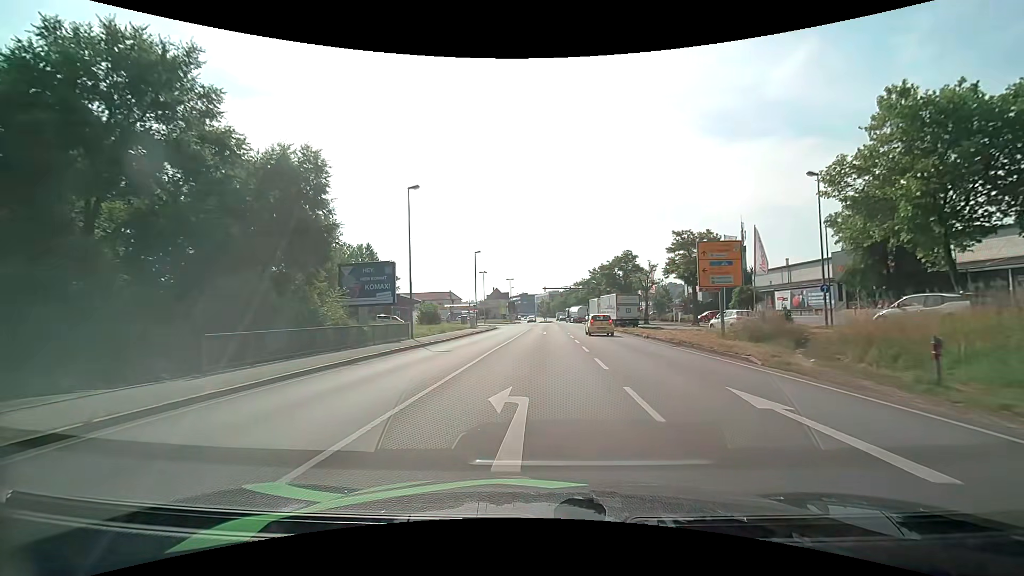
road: primary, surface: asphalt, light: Day
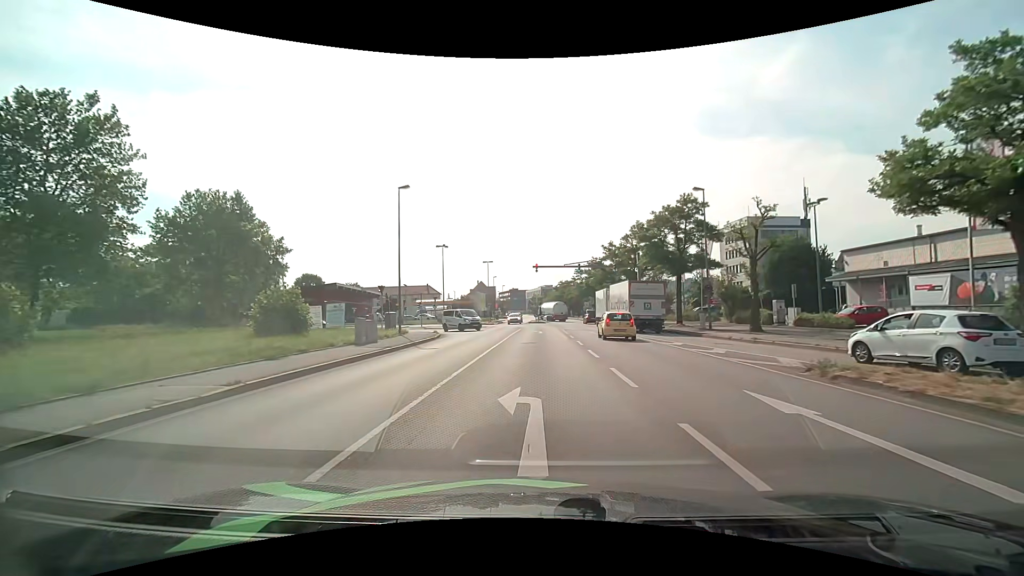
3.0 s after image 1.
(+0.5, +33.2) m; +1°
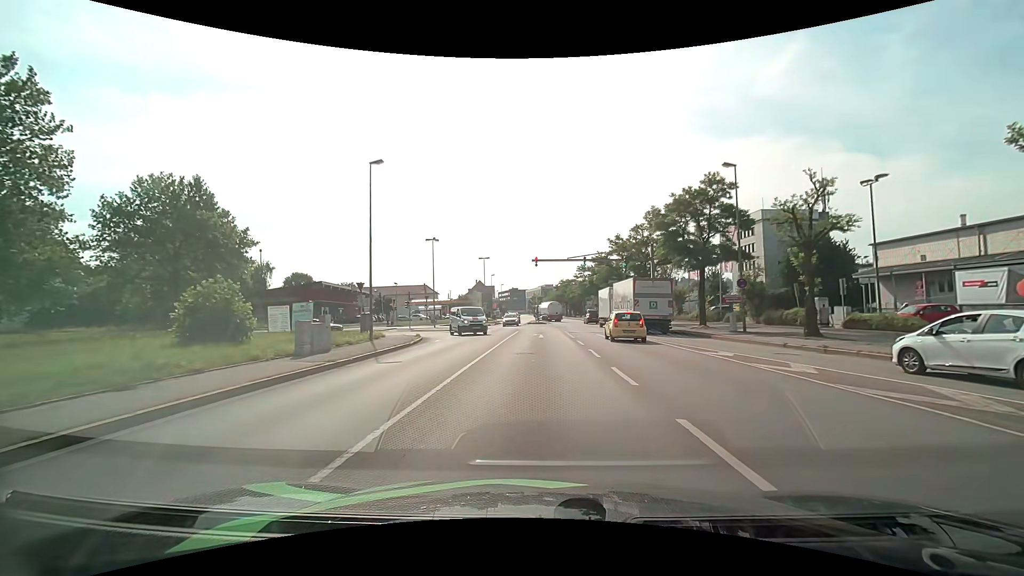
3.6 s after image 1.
(0.0, +5.7) m; 0°
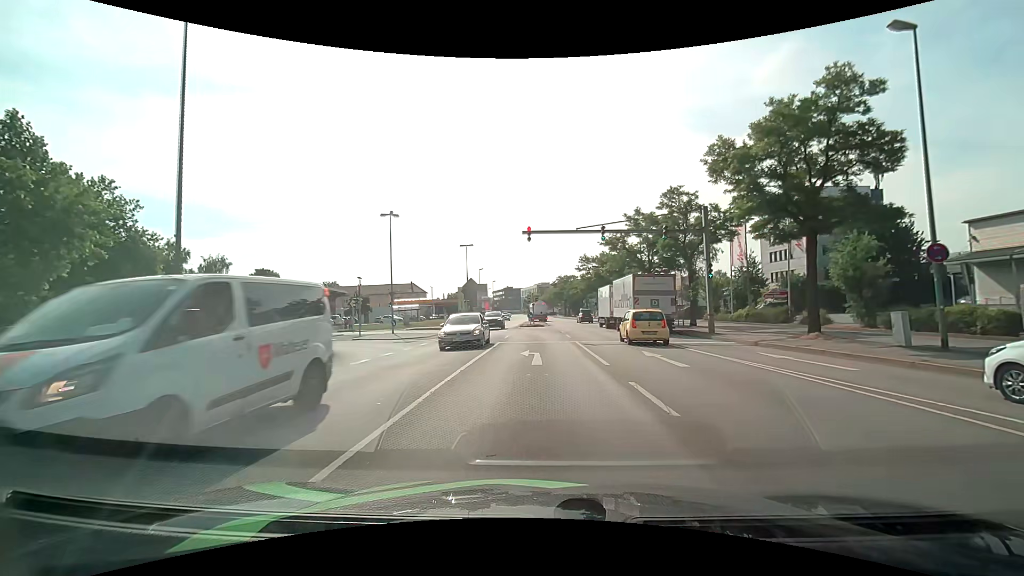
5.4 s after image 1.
(0.0, +14.5) m; +1°
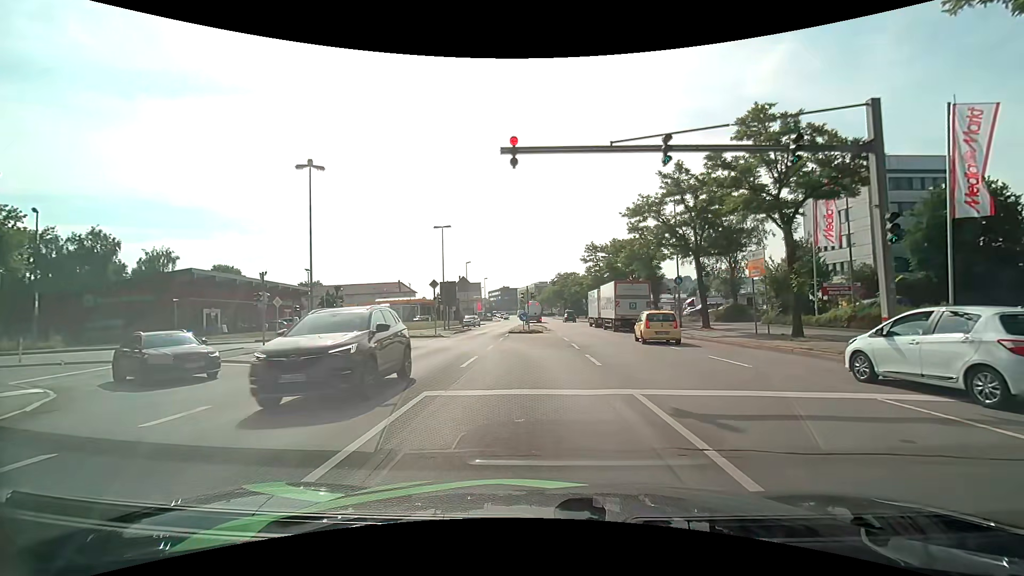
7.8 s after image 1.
(0.0, +14.1) m; 0°
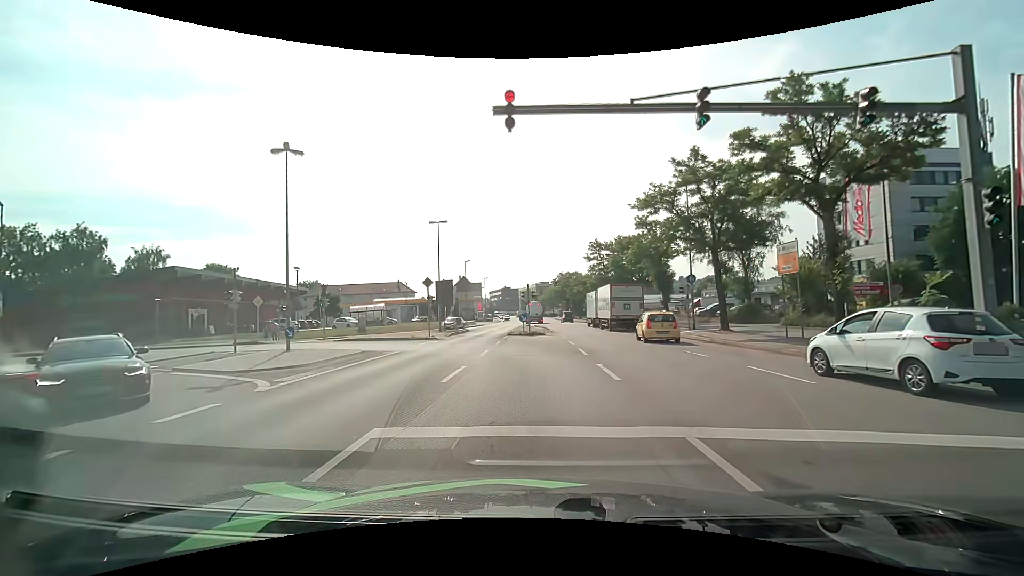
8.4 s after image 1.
(0.0, +2.8) m; 0°
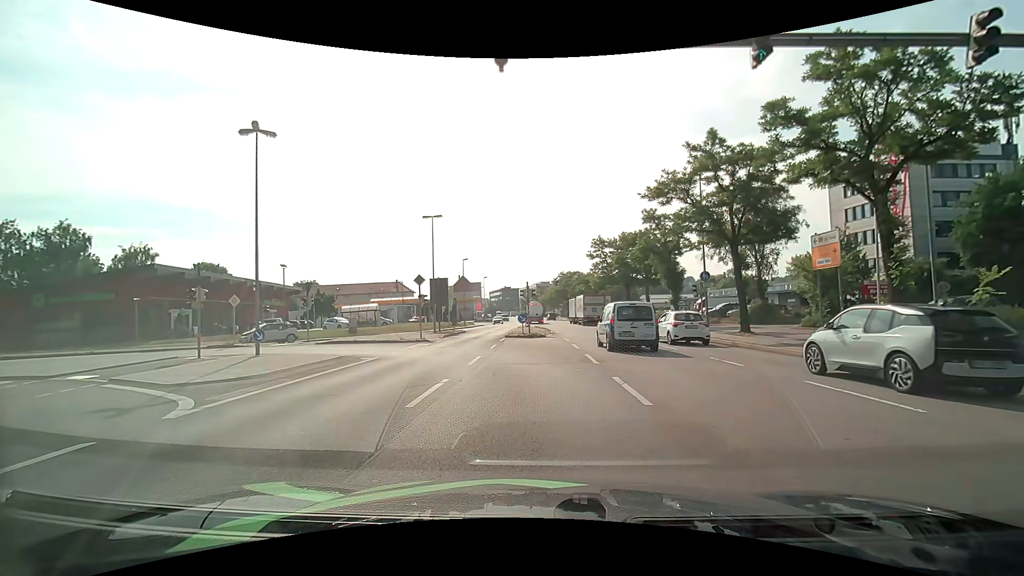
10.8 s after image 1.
(0.0, +2.4) m; -1°
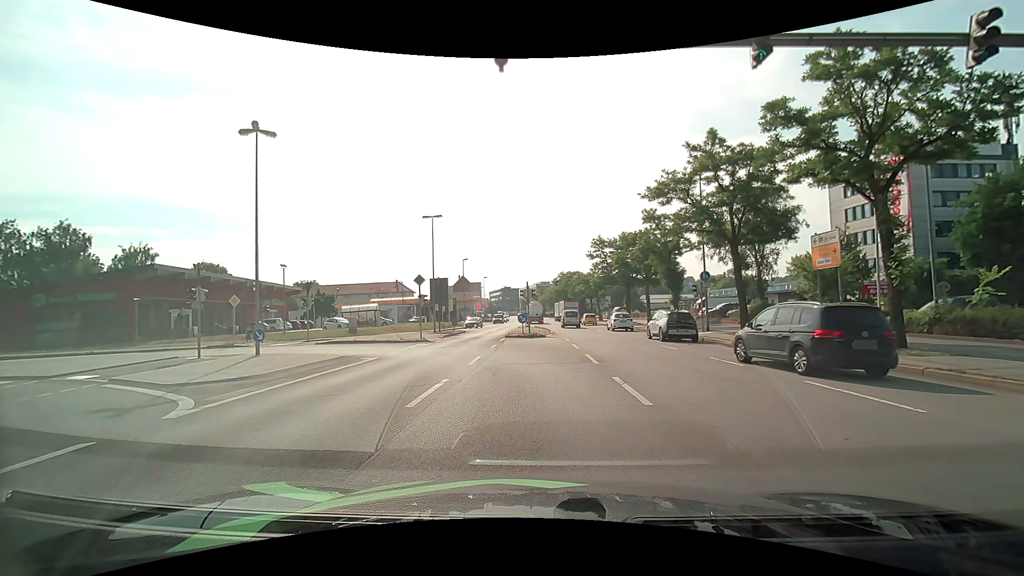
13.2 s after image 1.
(0.0, 0.0) m; 0°
